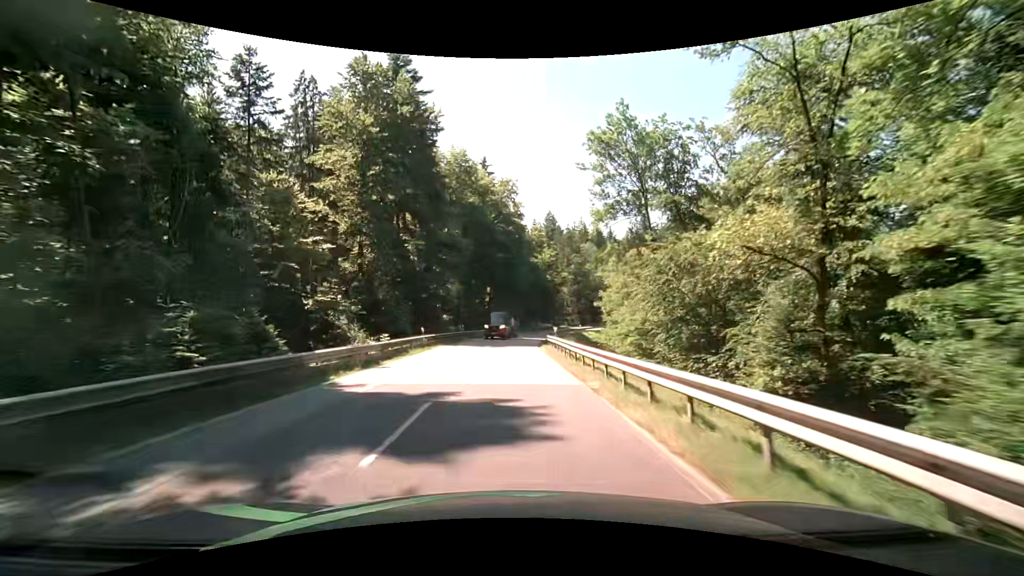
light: Day
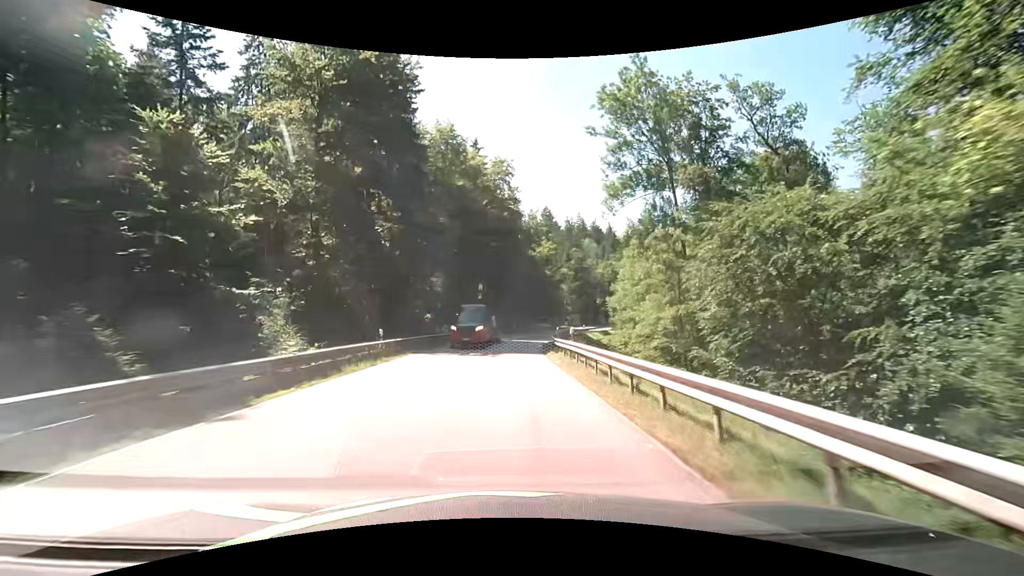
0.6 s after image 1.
(0.0, +9.1) m; 0°
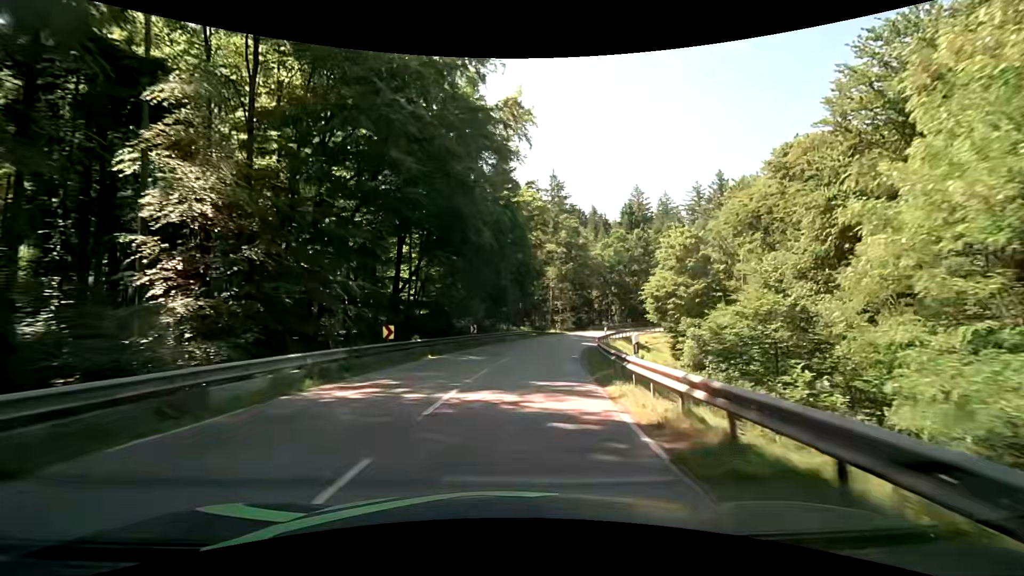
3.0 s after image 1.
(+0.8, +36.4) m; +4°
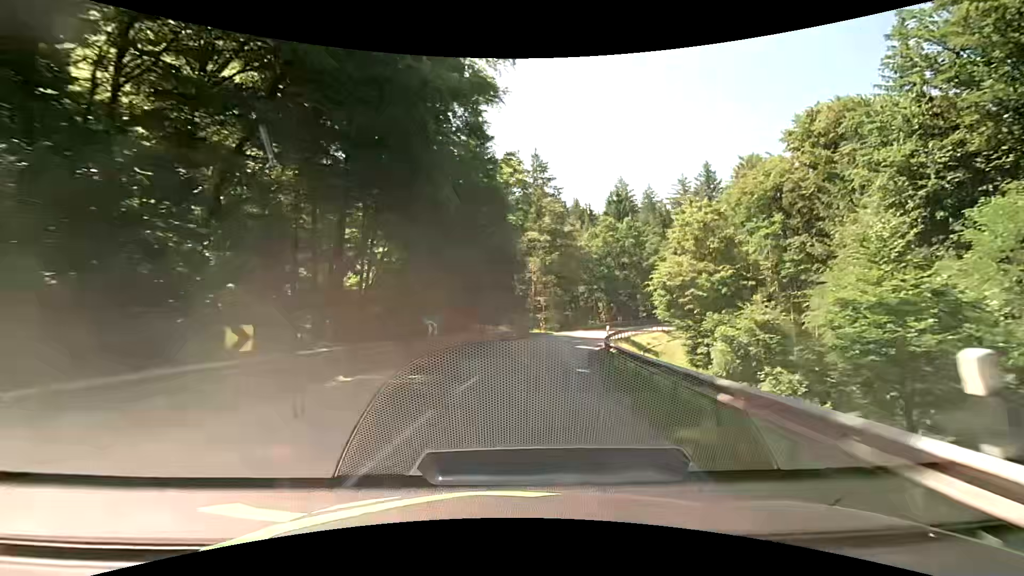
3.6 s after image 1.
(+0.2, +9.1) m; +3°
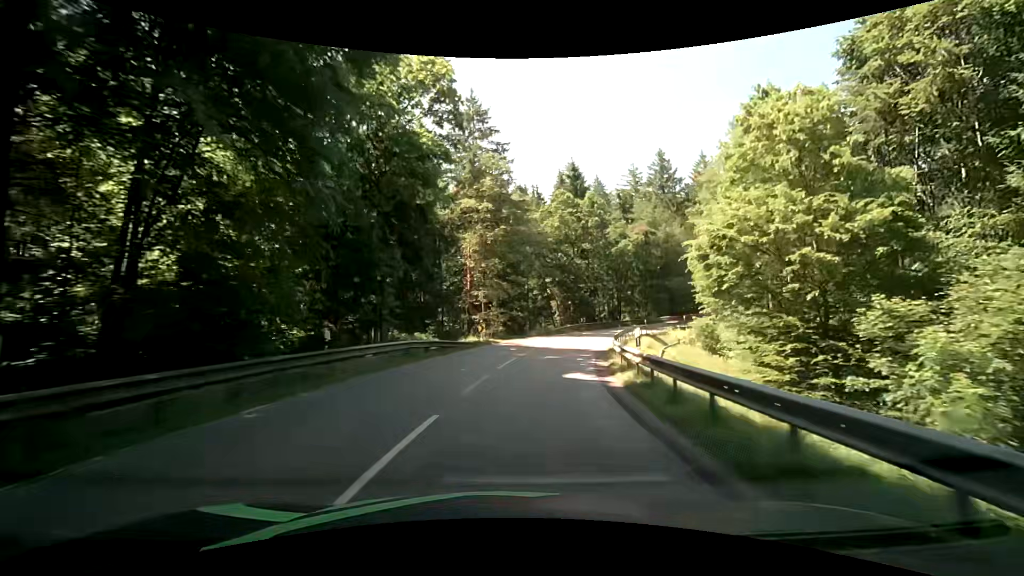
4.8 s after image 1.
(+0.9, +18.2) m; +7°
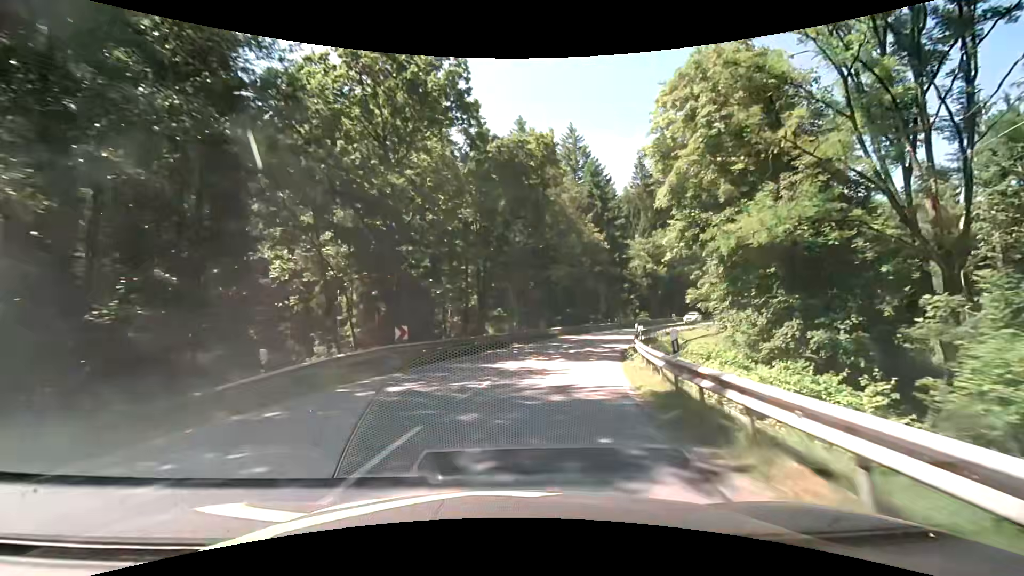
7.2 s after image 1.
(+5.4, +35.7) m; +18°
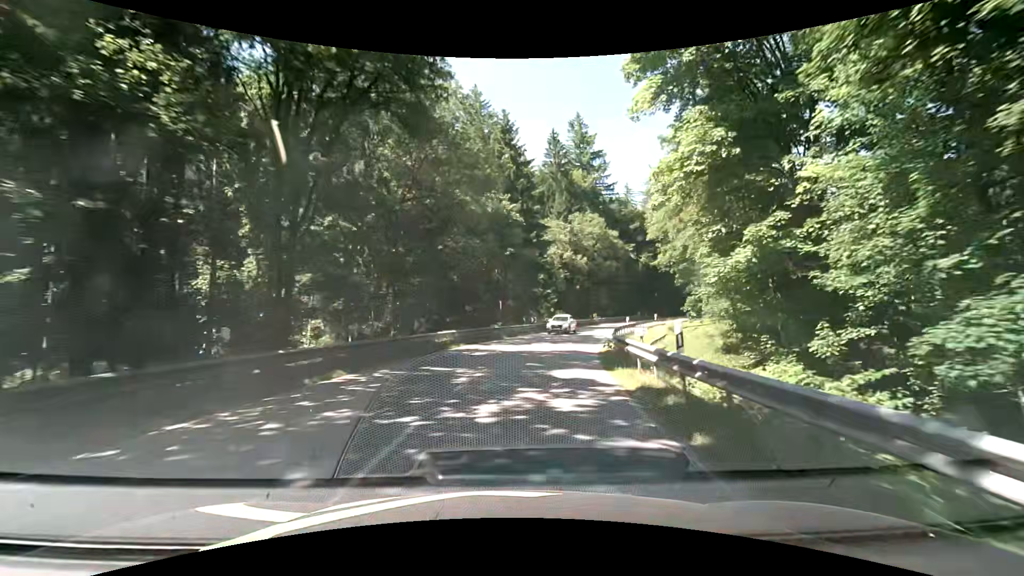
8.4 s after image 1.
(+1.9, +17.8) m; +12°
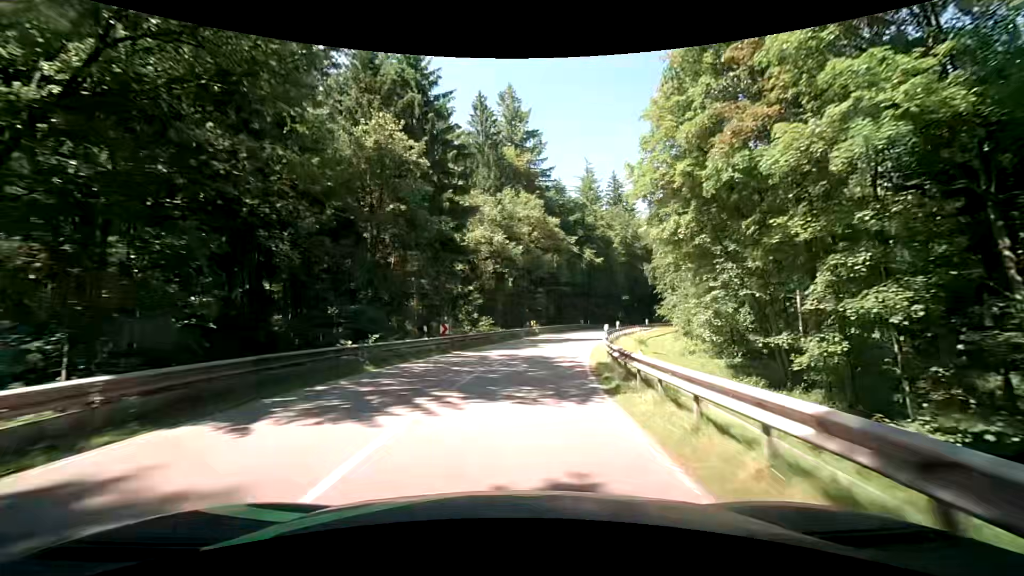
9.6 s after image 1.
(+1.4, +17.8) m; +9°
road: secondary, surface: asphalt
(0, +10) (+1, +20) (+3, +30) (+5, +40) (+8, +49) (+12, +58) (+16, +68) (+20, +77) (+24, +86) (+28, +95) m
